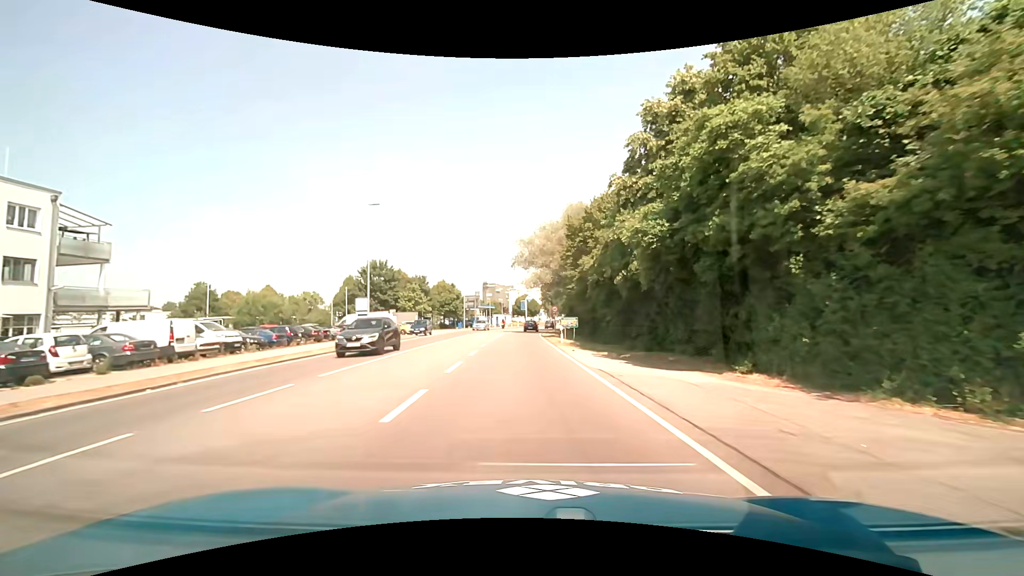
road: primary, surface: asphalt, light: Day
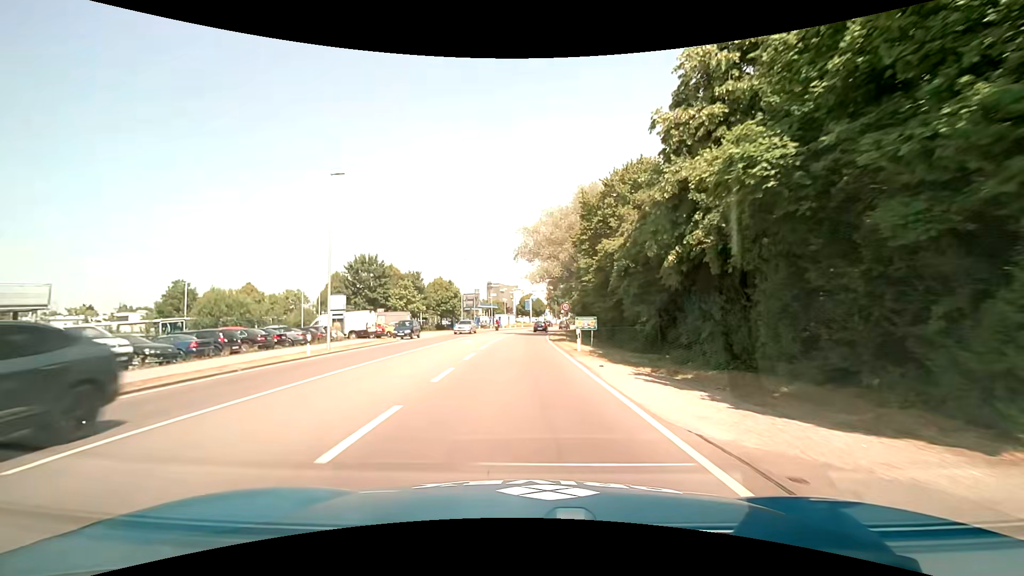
(0.0, +7.8) m; 0°
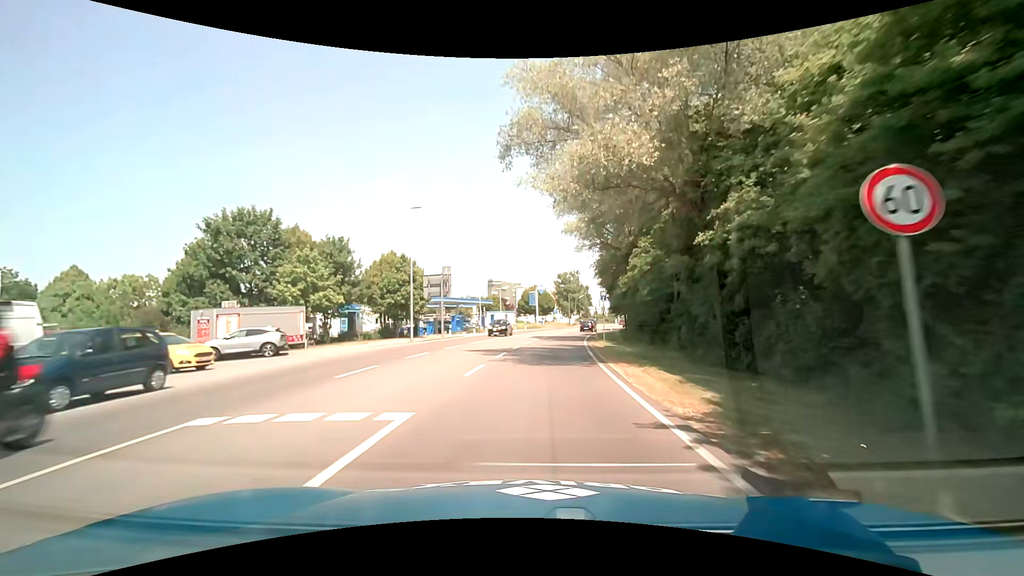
(-0.5, +32.1) m; 0°
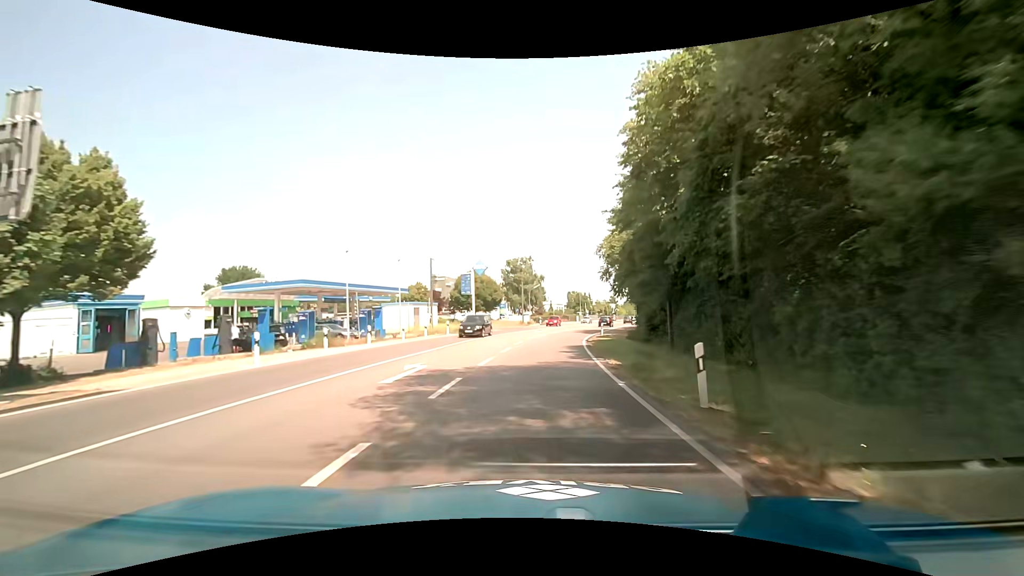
(+1.4, +33.6) m; +6°
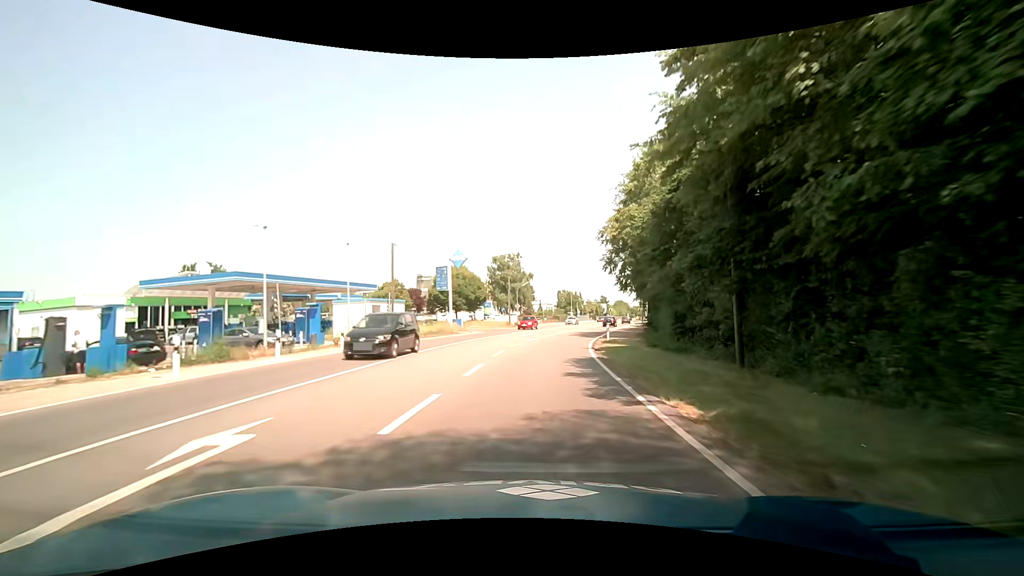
(0.0, +8.7) m; +1°
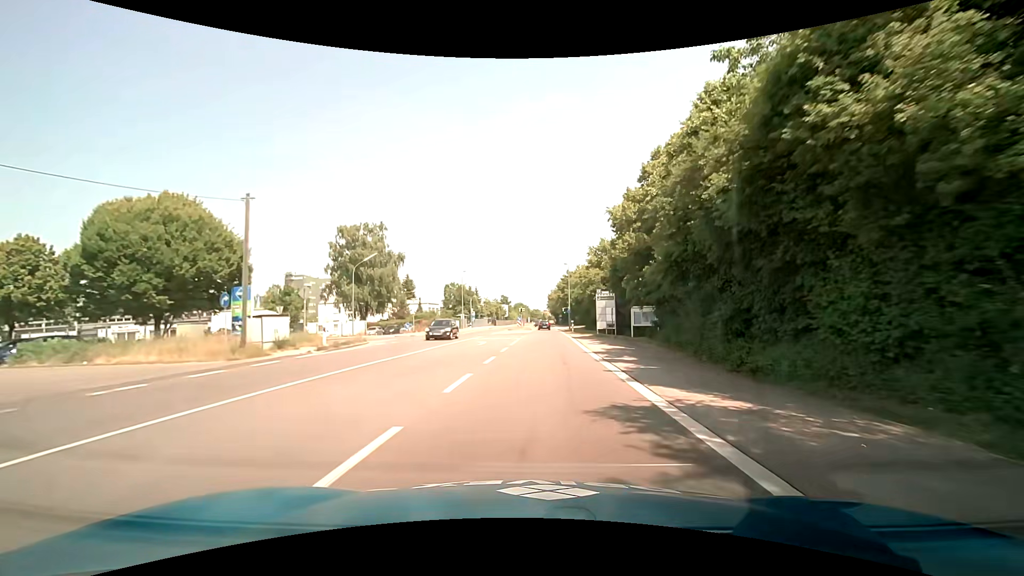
(+4.3, +44.0) m; +12°
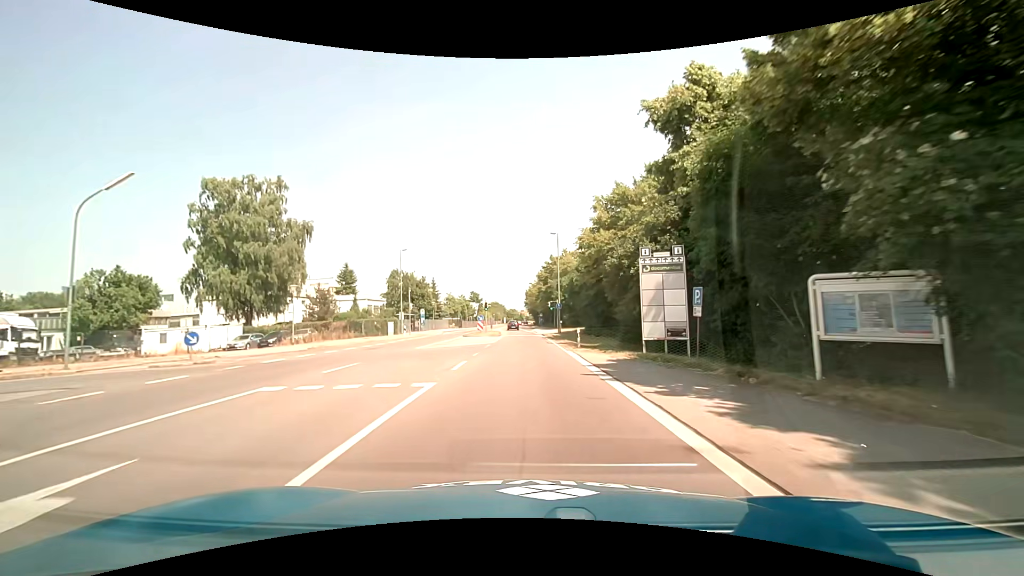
(+0.7, +26.9) m; +2°
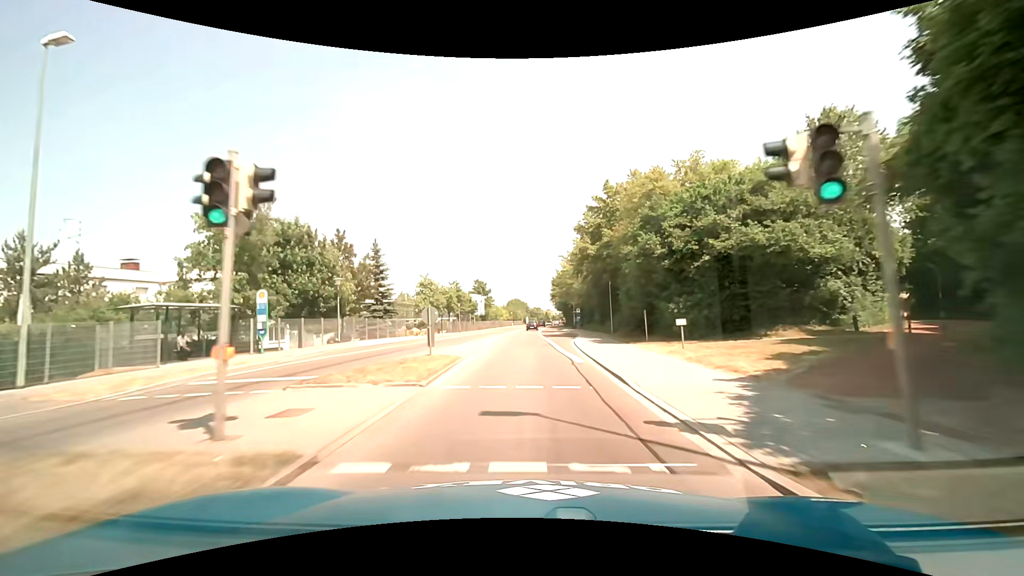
(-0.4, +46.0) m; -2°
(0, +10) (0, +20) (-1, +30) (-1, +40) (-1, +50) (-1, +60) (-1, +70) (-1, +80) (0, +90) (0, +100) m
